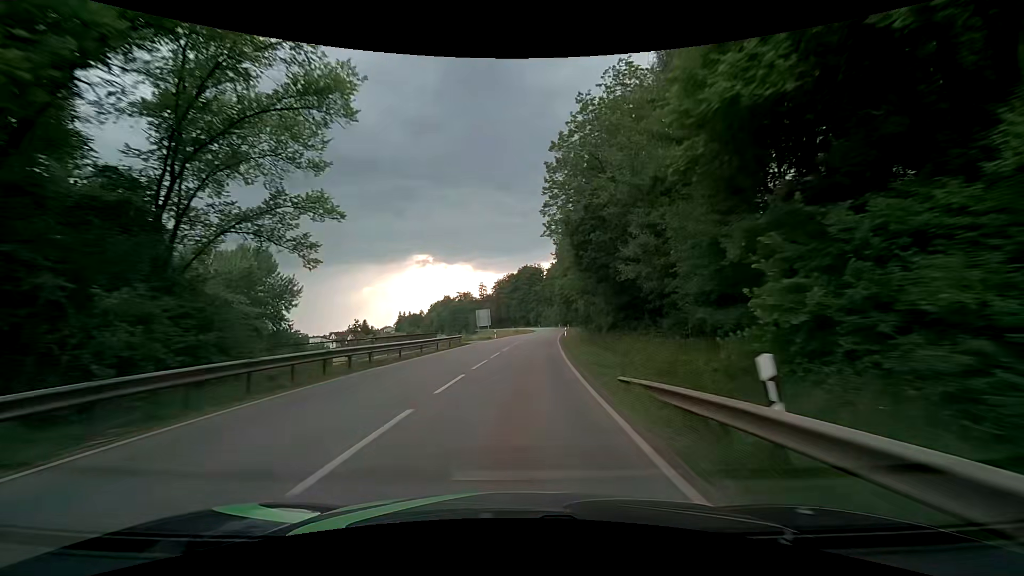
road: secondary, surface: asphalt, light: Day
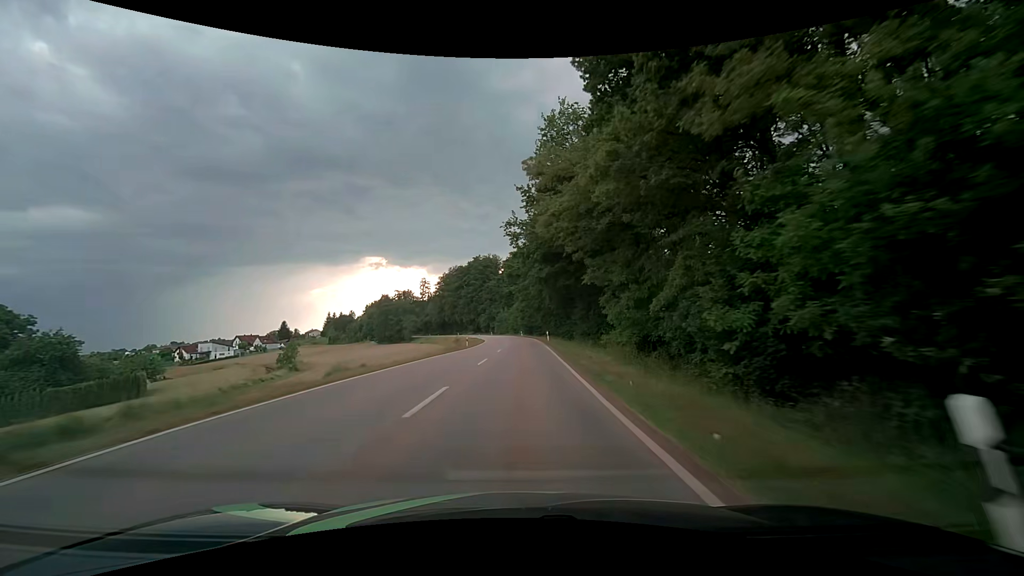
(+2.8, +56.5) m; +5°
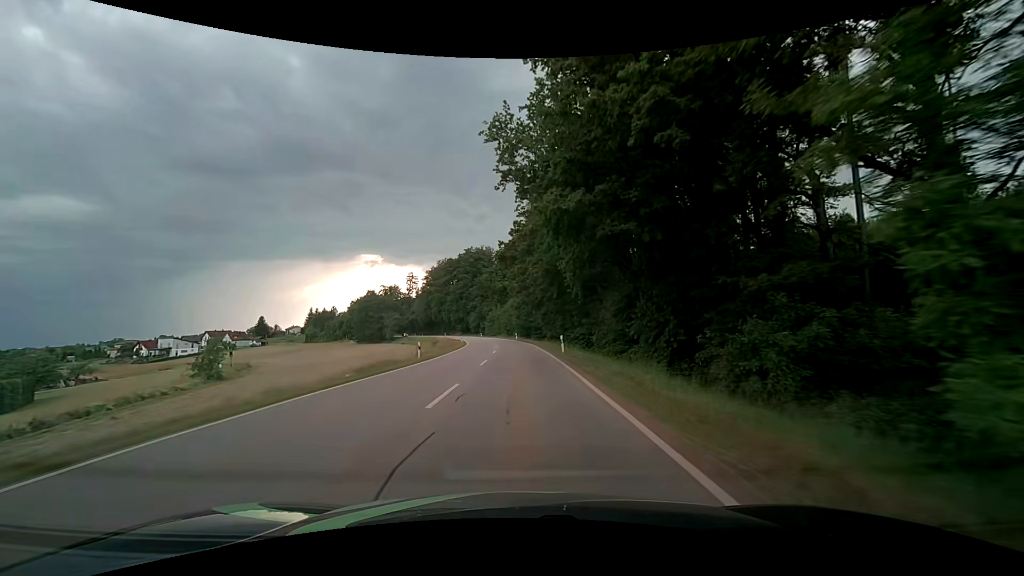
(+0.2, +22.7) m; 0°
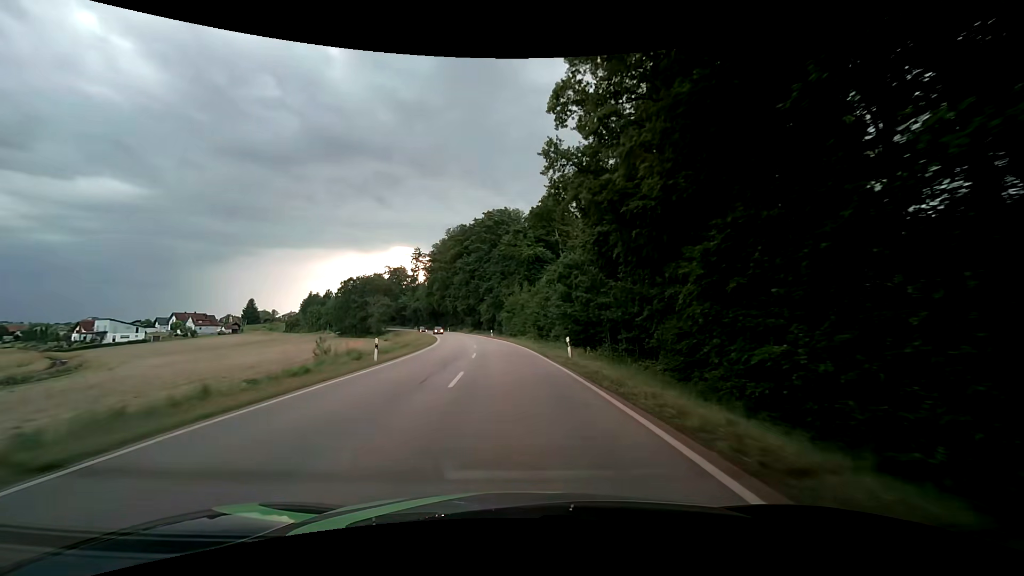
(-0.7, +57.2) m; -3°
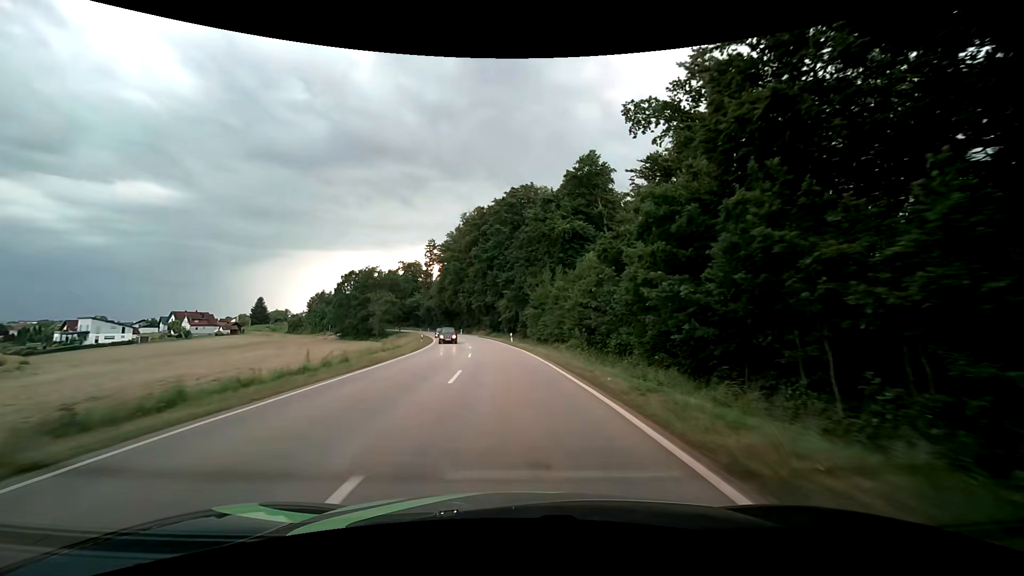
(-0.6, +23.1) m; -3°
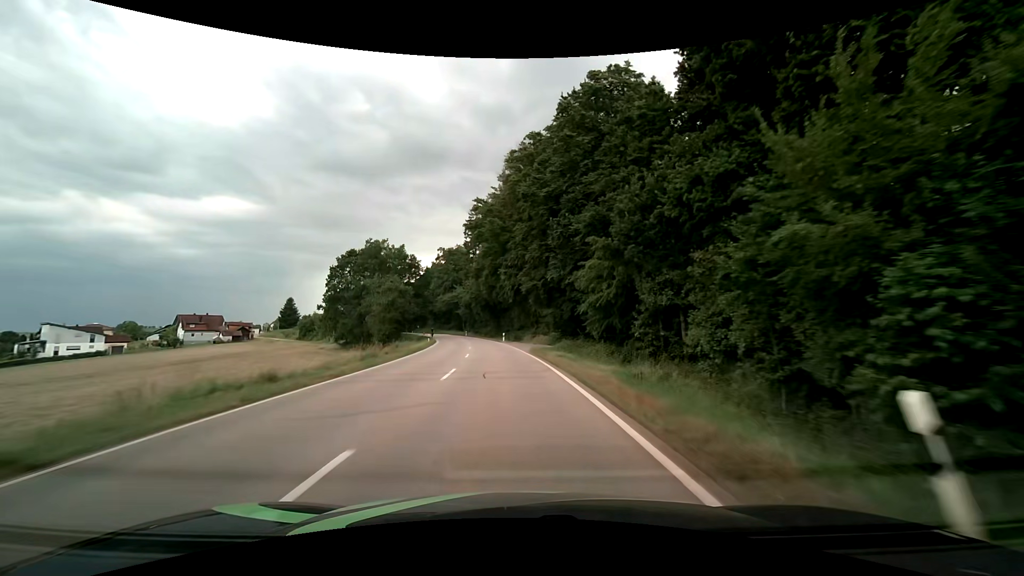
(-2.7, +46.9) m; -7°
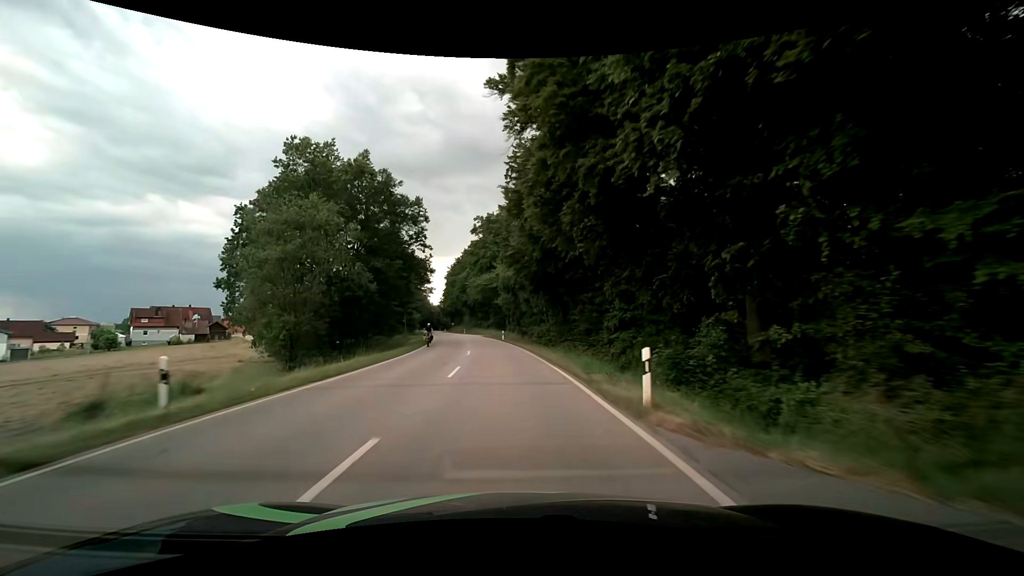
(-2.8, +47.4) m; -6°
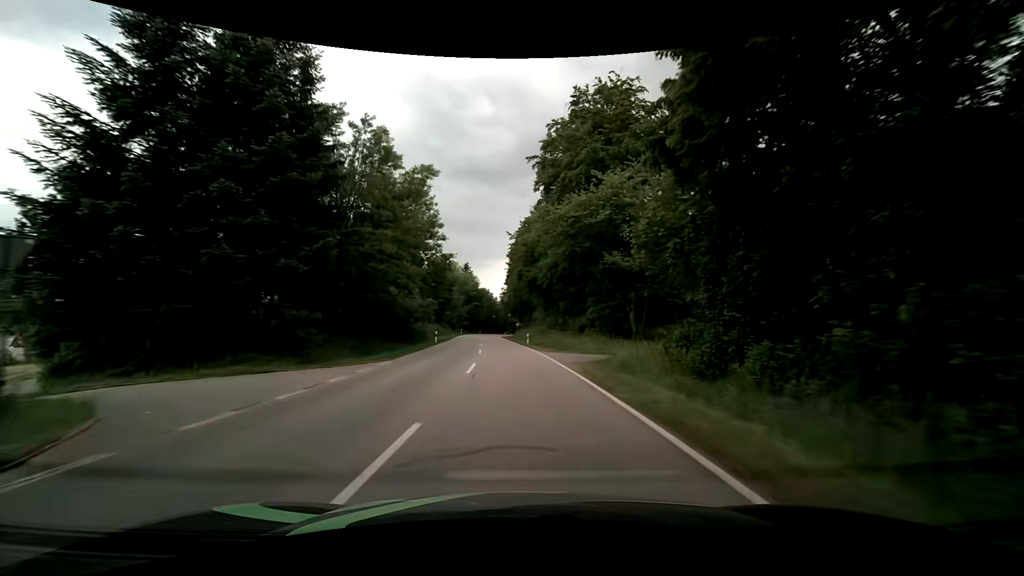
(-4.7, +58.7) m; -9°
